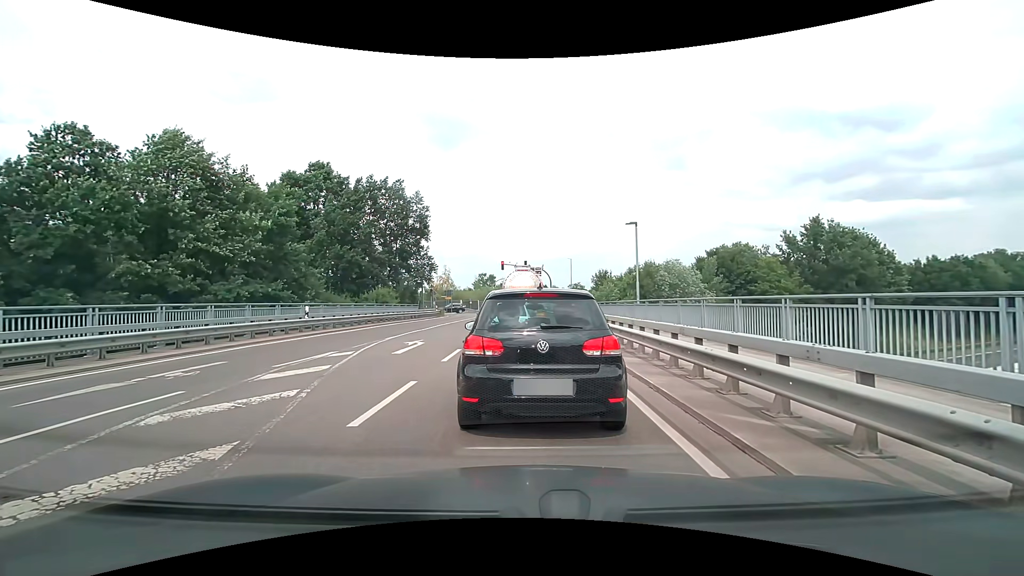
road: secondary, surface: asphalt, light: Day
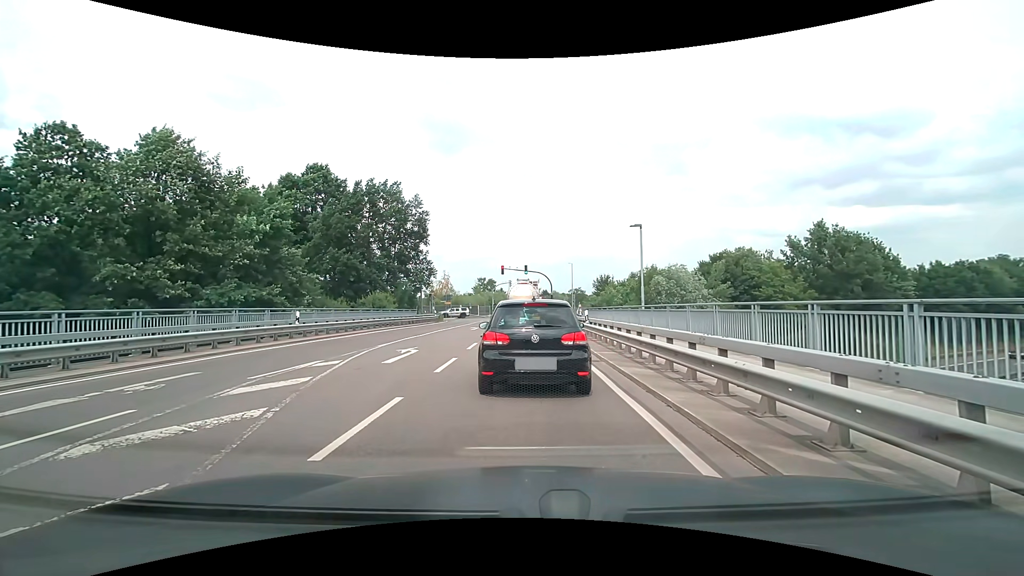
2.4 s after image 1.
(0.0, +1.0) m; 0°
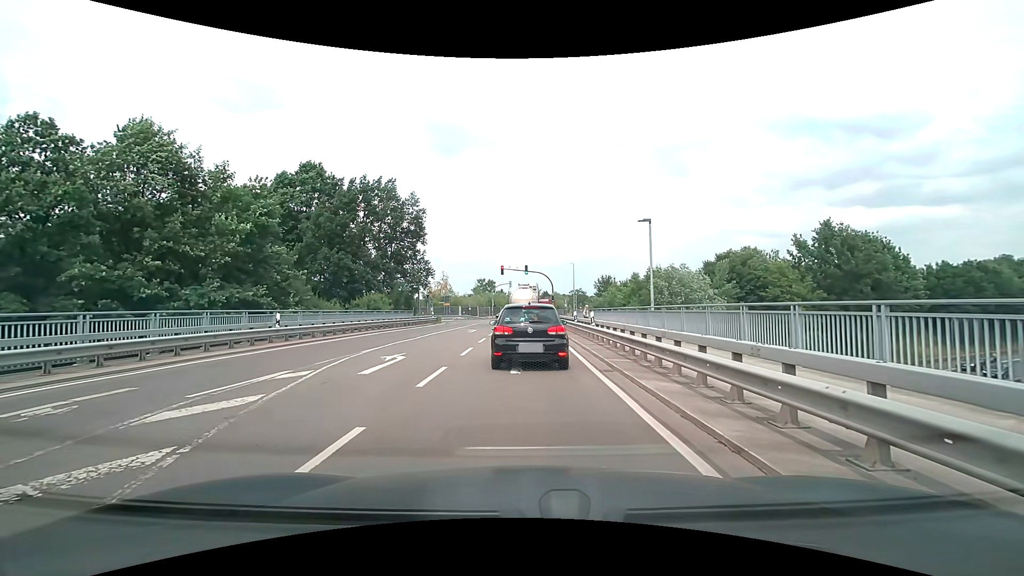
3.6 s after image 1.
(0.0, +1.9) m; -1°
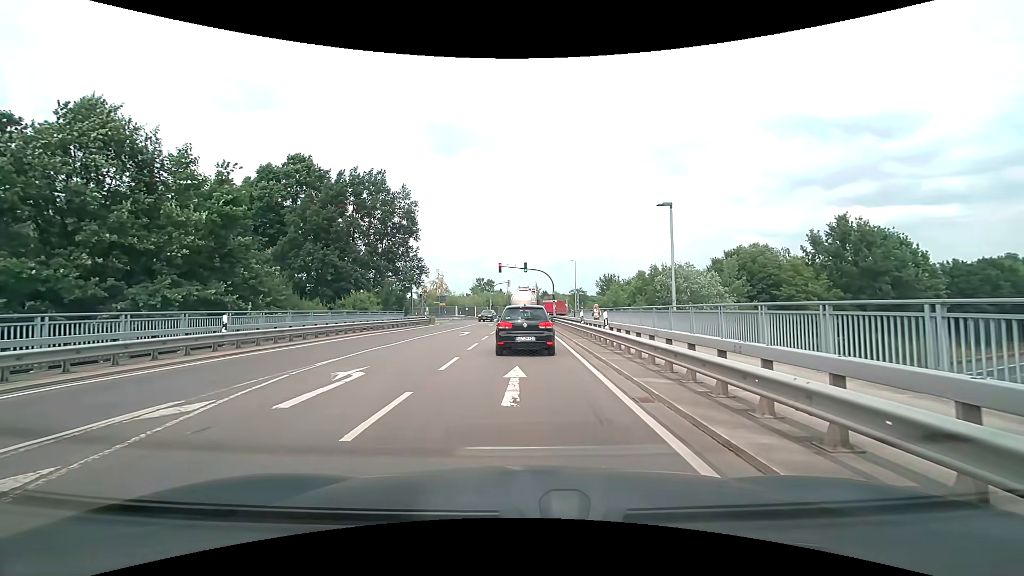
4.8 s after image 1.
(0.0, +3.7) m; +1°
(0, +10) (0, +20) (0, +30) (-1, +40) (-1, +50) (-1, +60) (0, +70) (+2, +80) (+4, +90) (+6, +99) m
